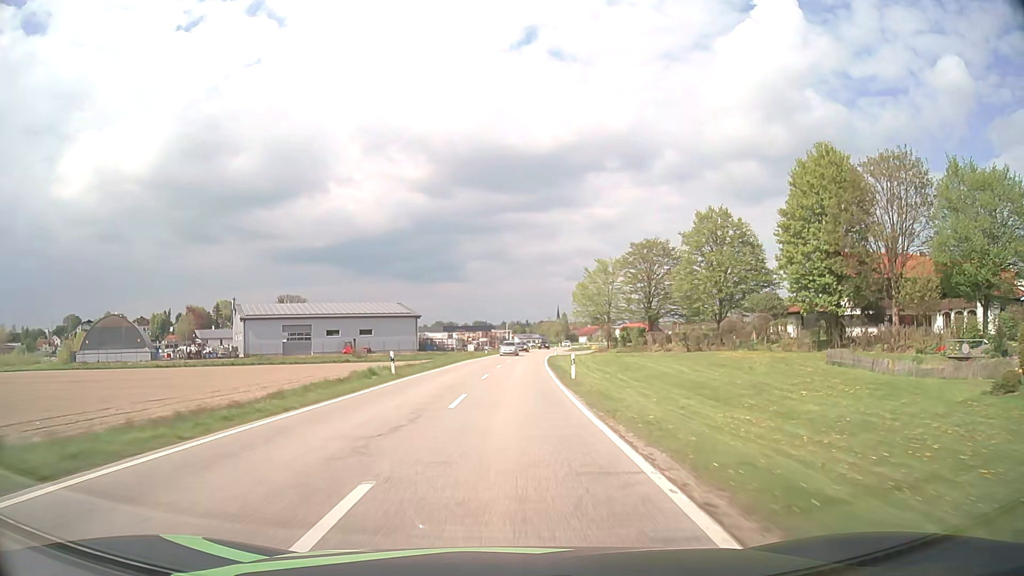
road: tertiary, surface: asphalt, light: Day
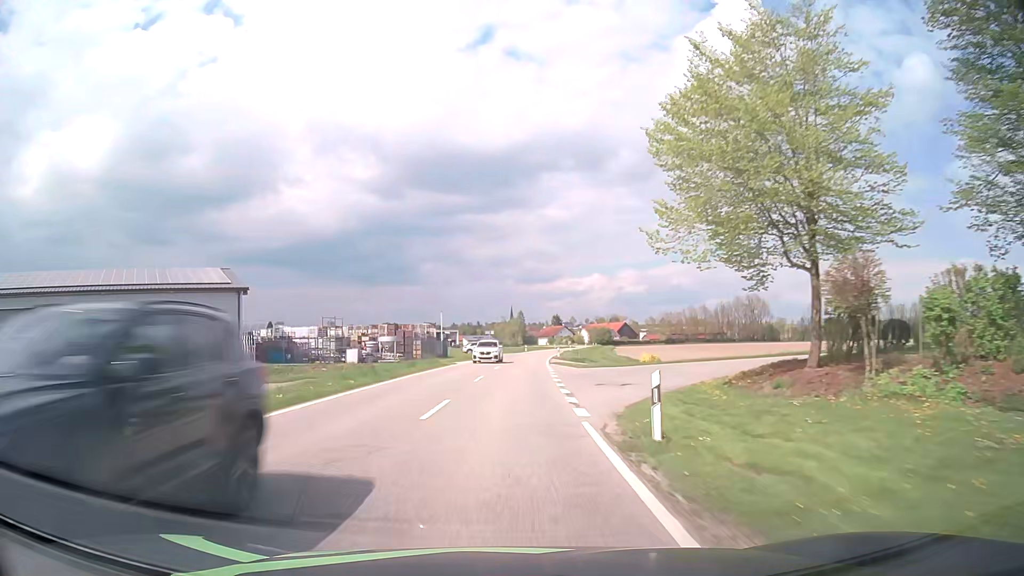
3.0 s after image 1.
(+2.5, +62.7) m; +4°
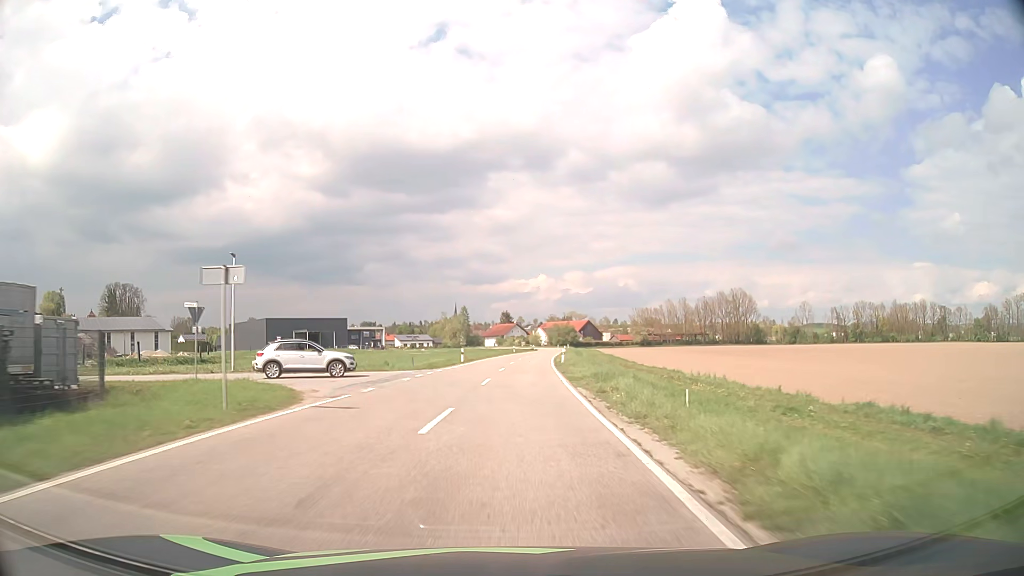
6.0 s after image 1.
(+2.4, +62.5) m; +5°
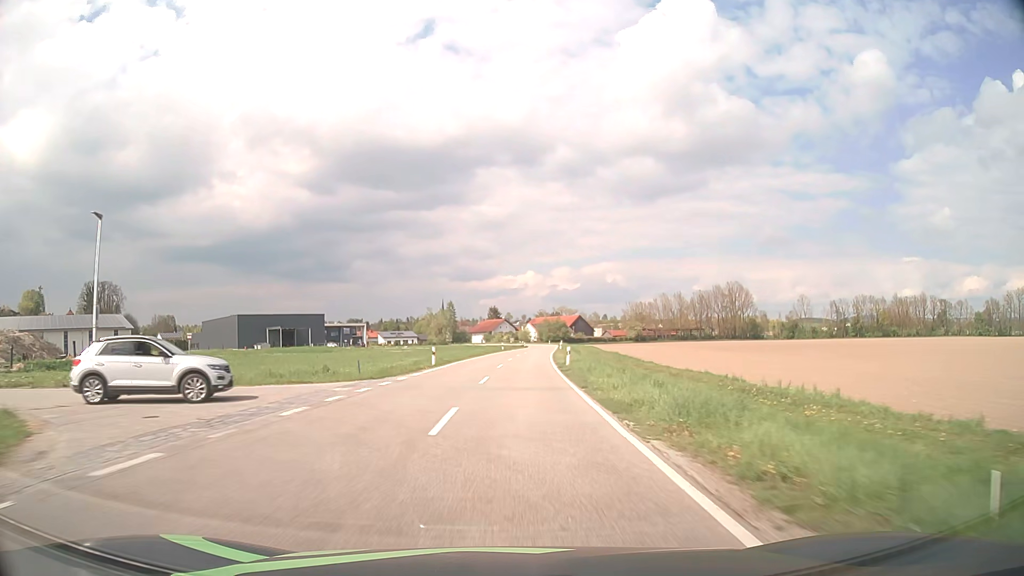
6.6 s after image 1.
(+0.1, +12.5) m; +1°
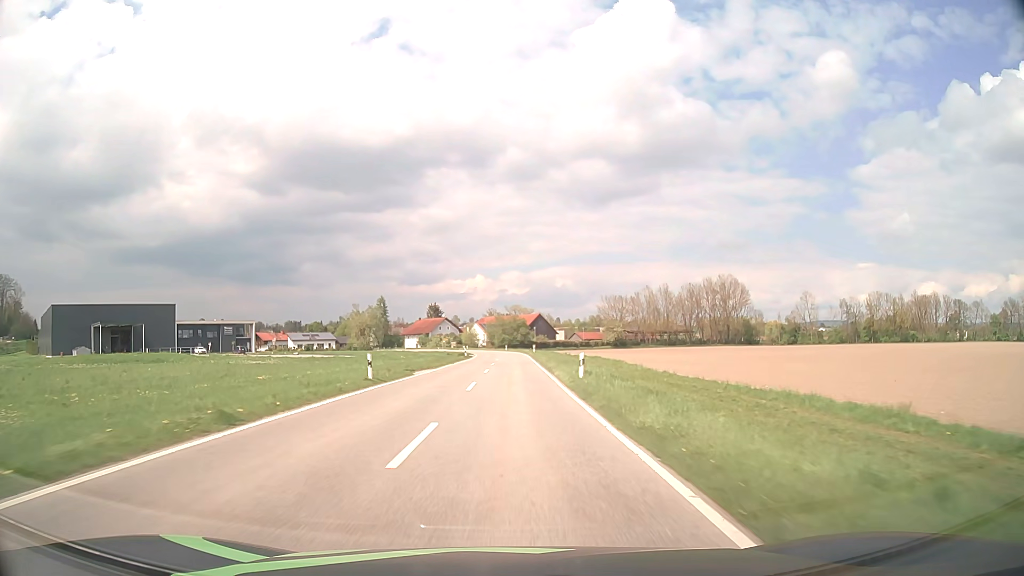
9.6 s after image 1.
(+2.4, +62.4) m; +4°
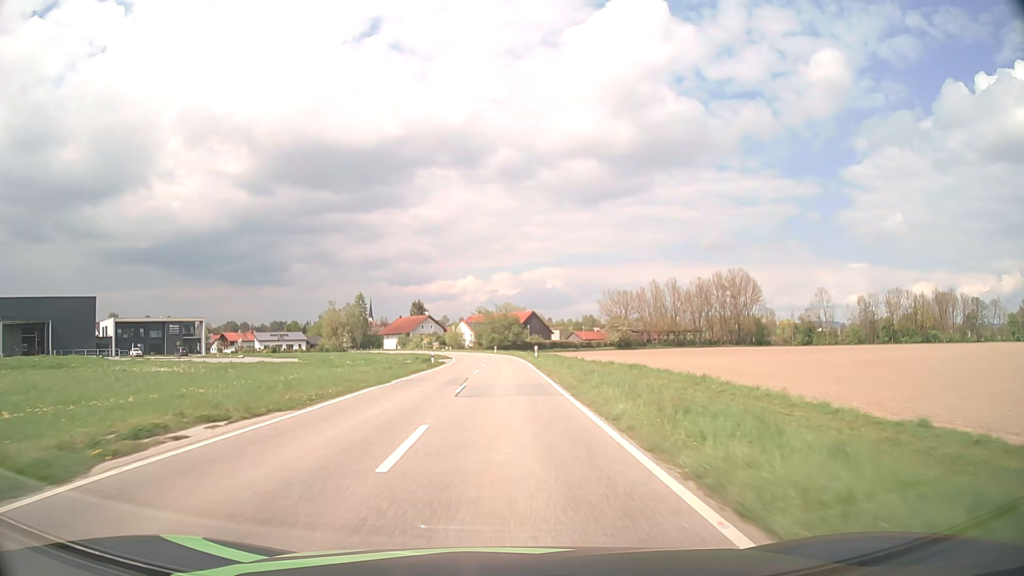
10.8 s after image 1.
(+0.2, +24.4) m; +1°
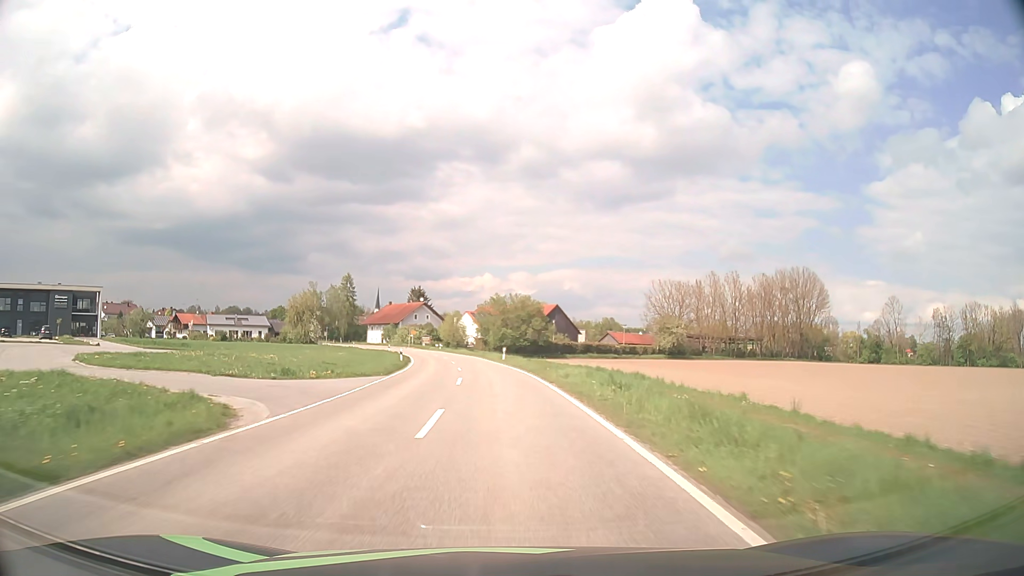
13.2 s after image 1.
(-0.1, +45.7) m; -1°
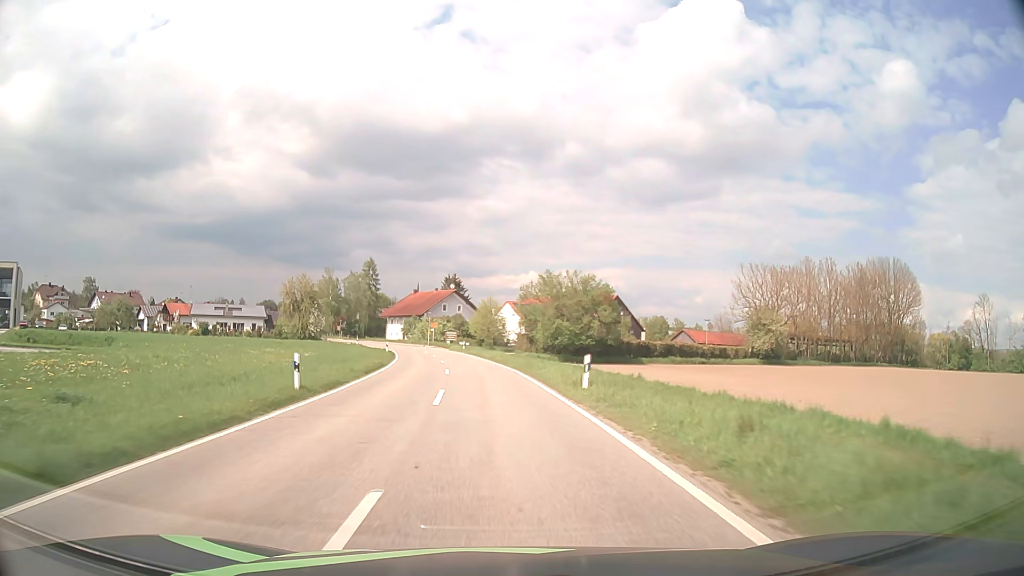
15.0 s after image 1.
(-0.9, +31.5) m; -4°
(0, +10) (-1, +20) (-1, +30) (-2, +40) (-4, +50) (-5, +60) (-7, +69) (-10, +79) (-13, +89) (-16, +98) m
